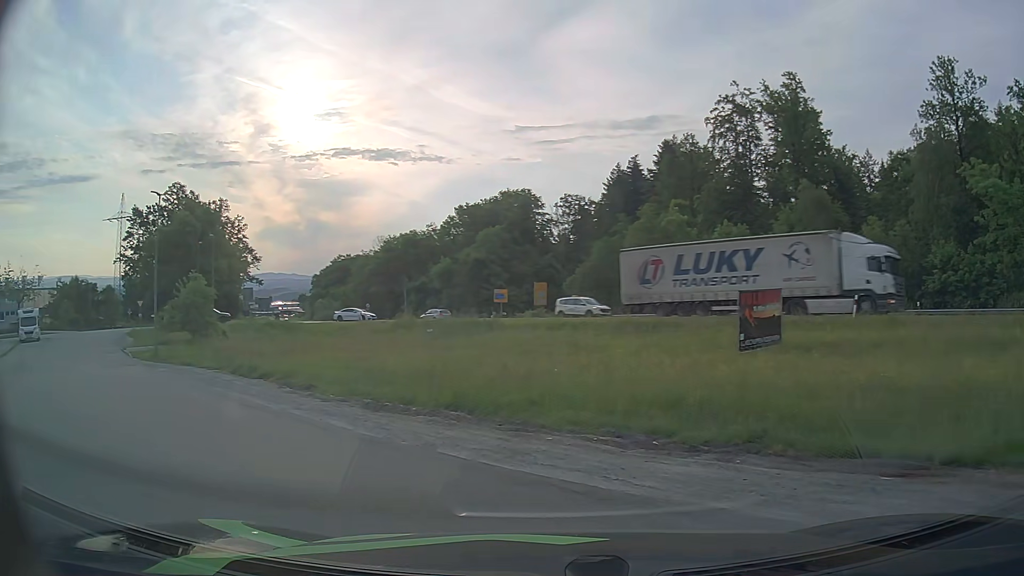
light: Day
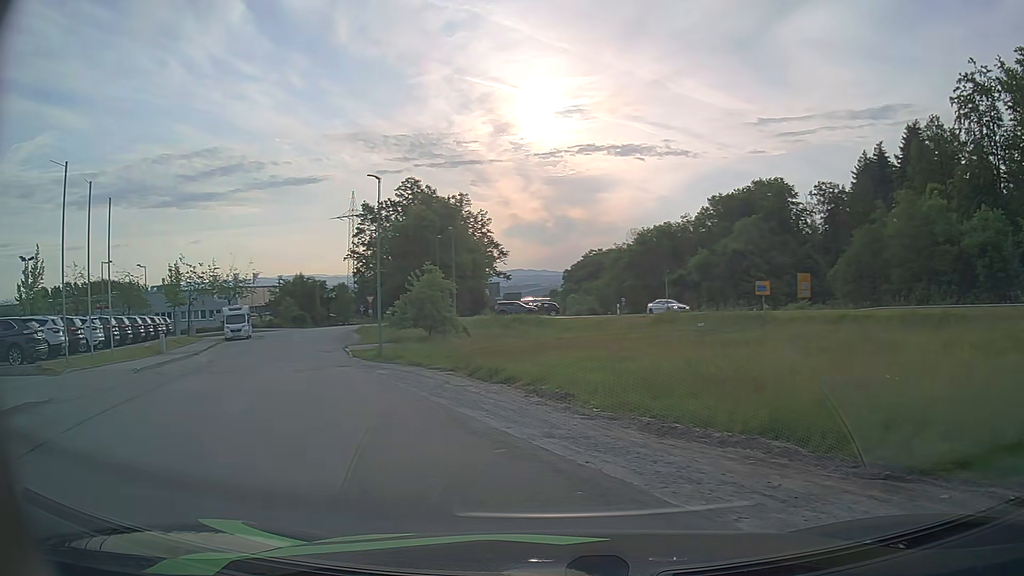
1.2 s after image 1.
(-0.7, +3.8) m; -20°
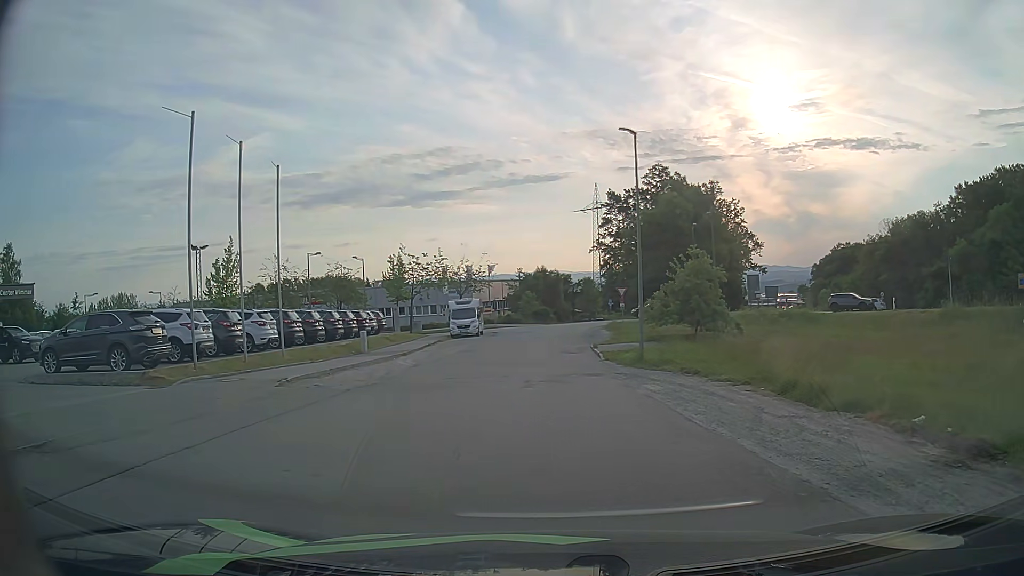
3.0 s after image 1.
(-1.7, +6.6) m; -23°
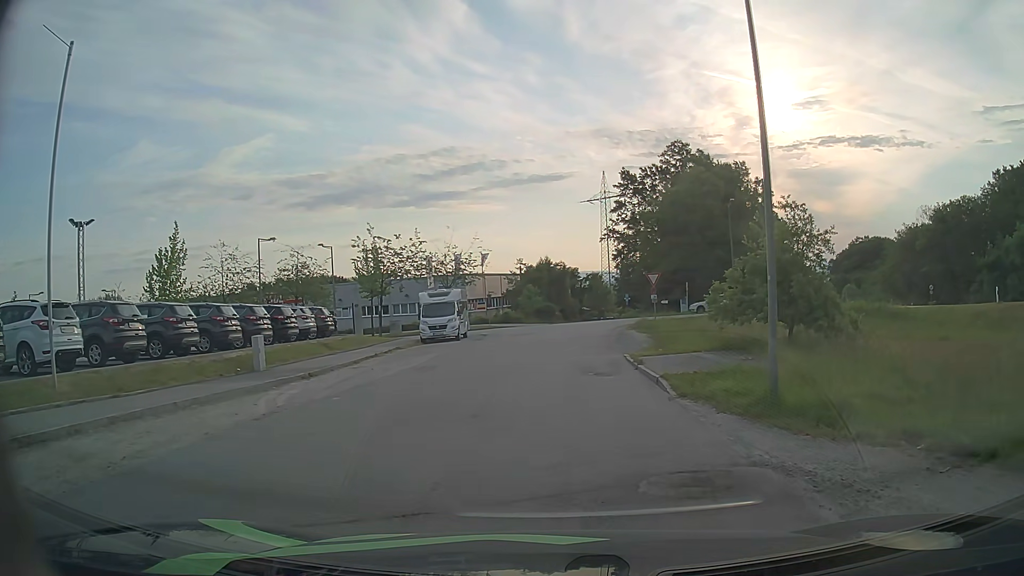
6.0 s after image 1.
(-0.1, +13.2) m; -1°
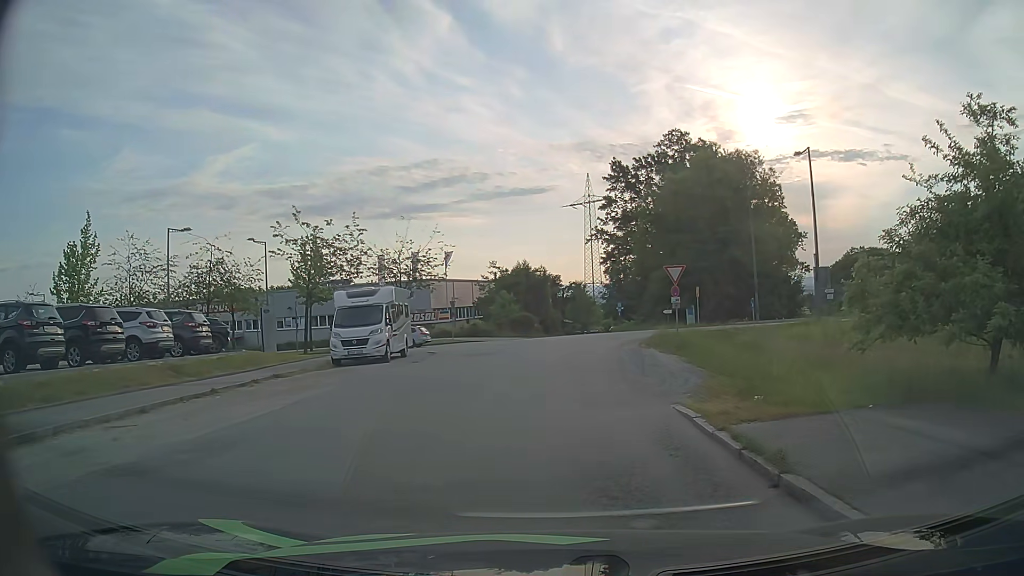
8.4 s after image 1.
(+0.3, +11.8) m; +2°
